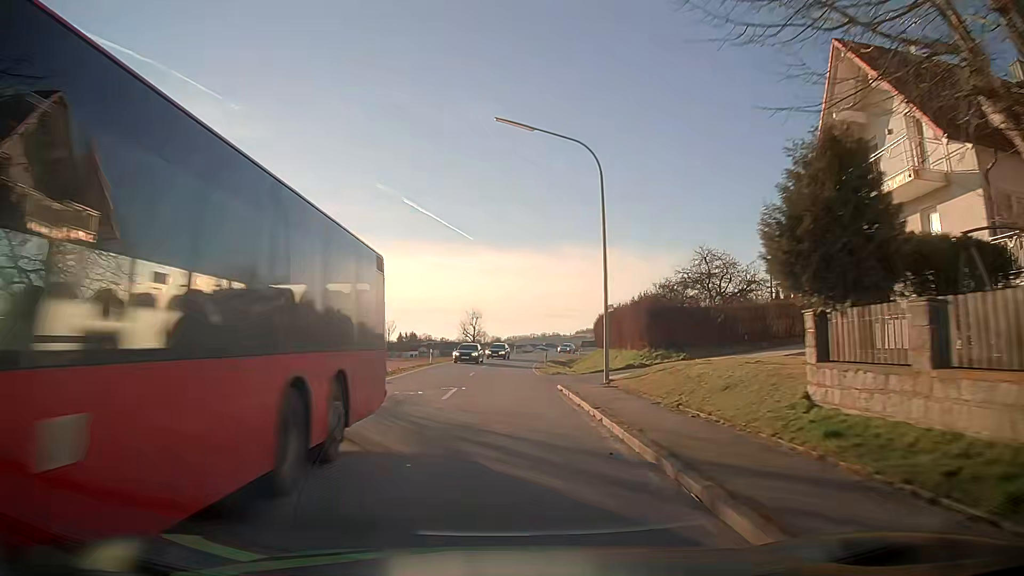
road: secondary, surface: asphalt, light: Day
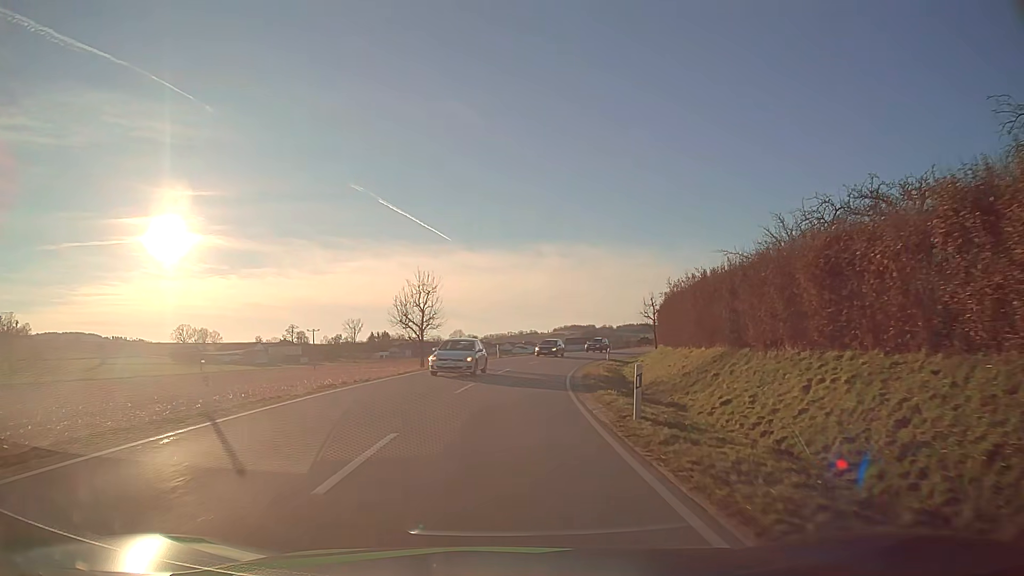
(-0.1, +36.3) m; +2°
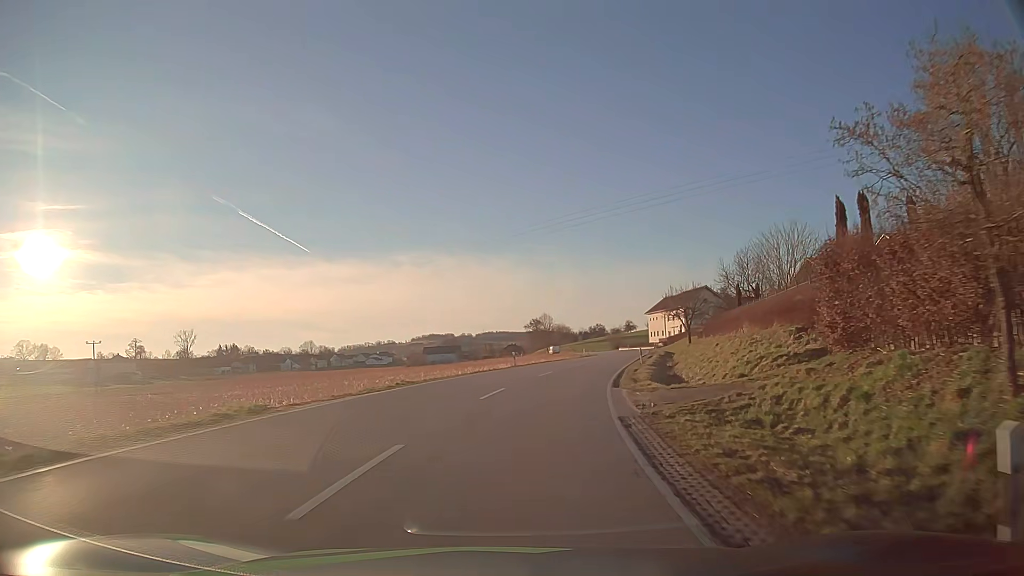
(+4.2, +48.1) m; +12°
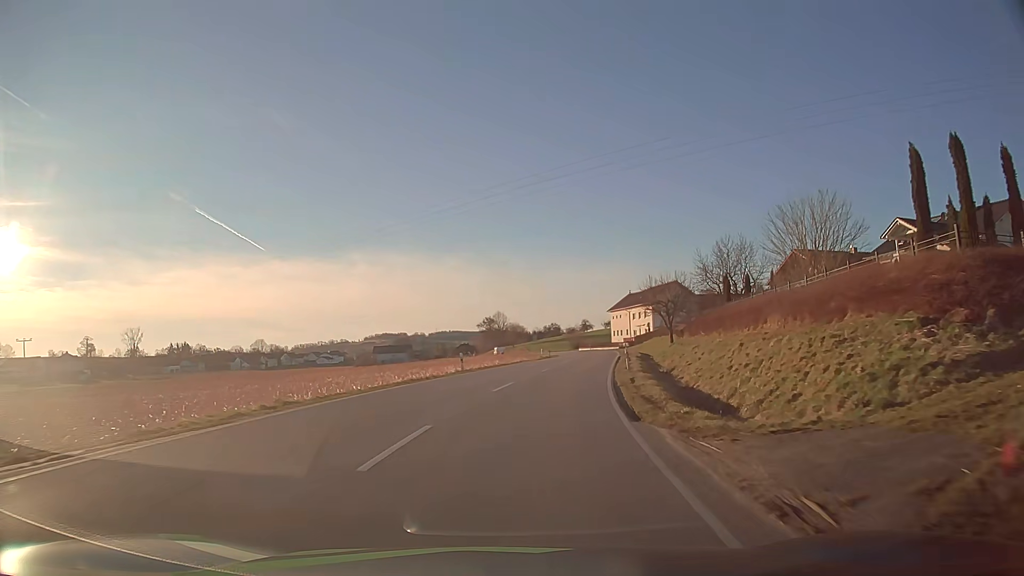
(+0.3, +10.0) m; +4°
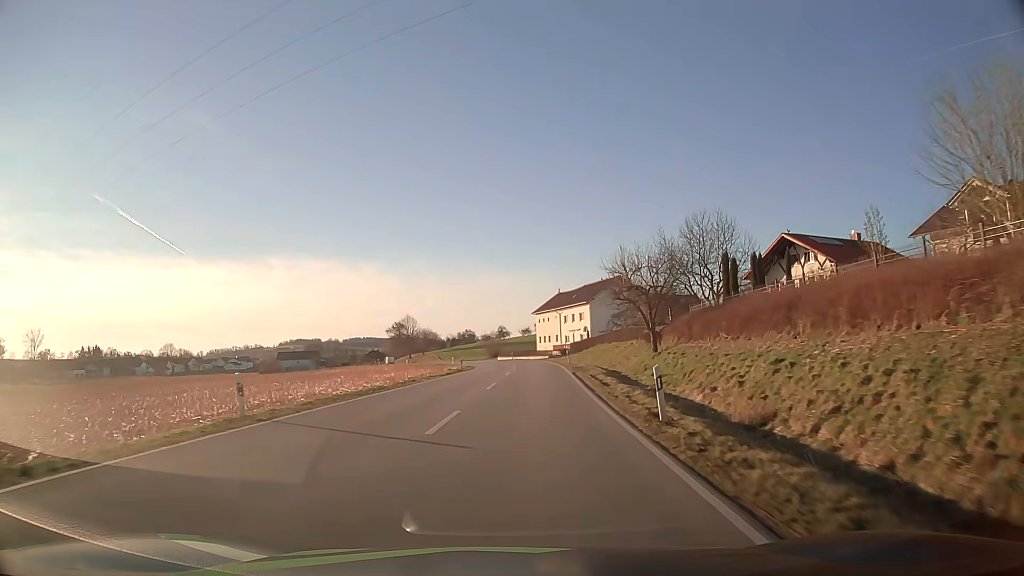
(+1.4, +20.4) m; +7°
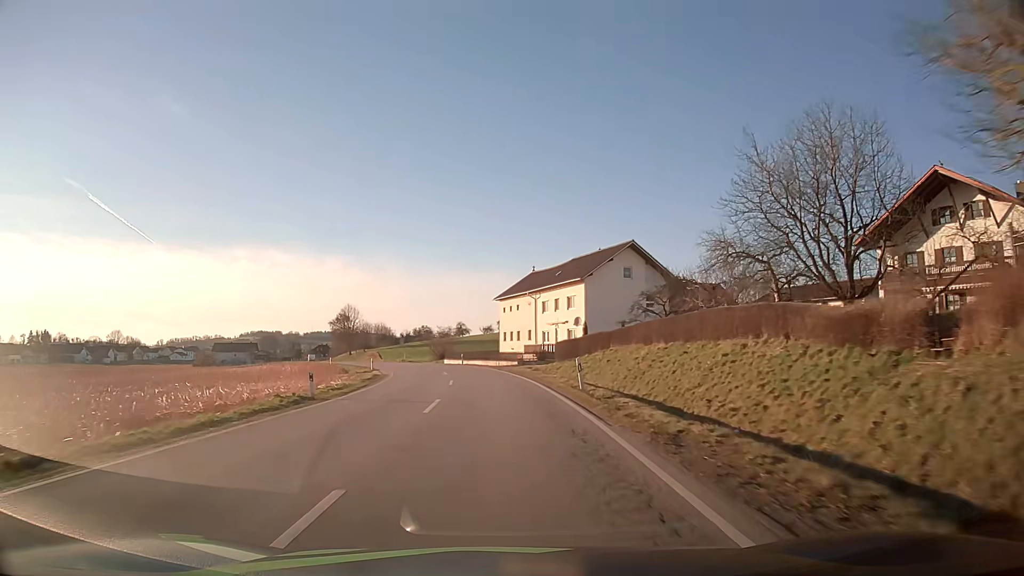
(+1.5, +31.9) m; +4°
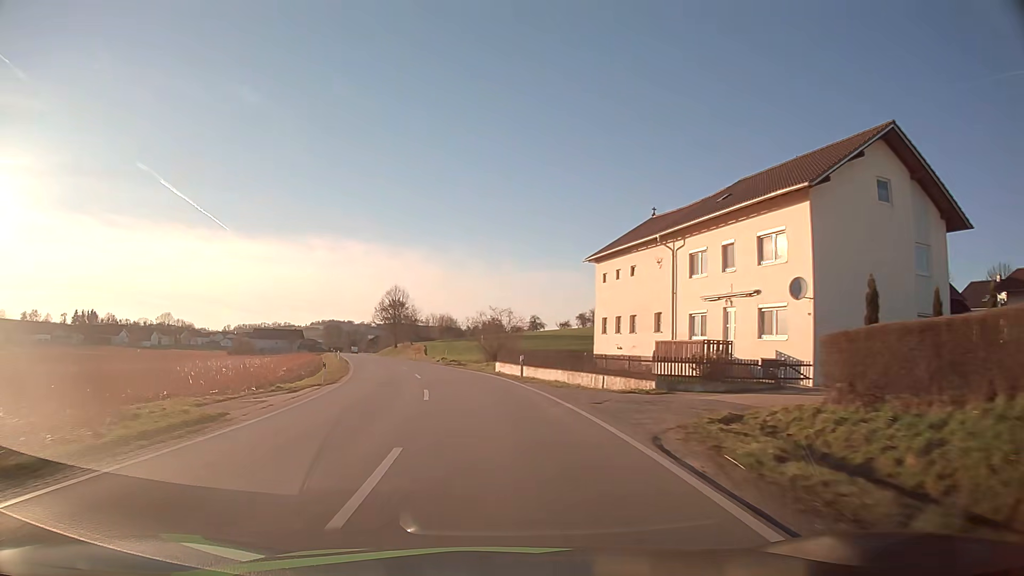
(-1.3, +33.4) m; -6°
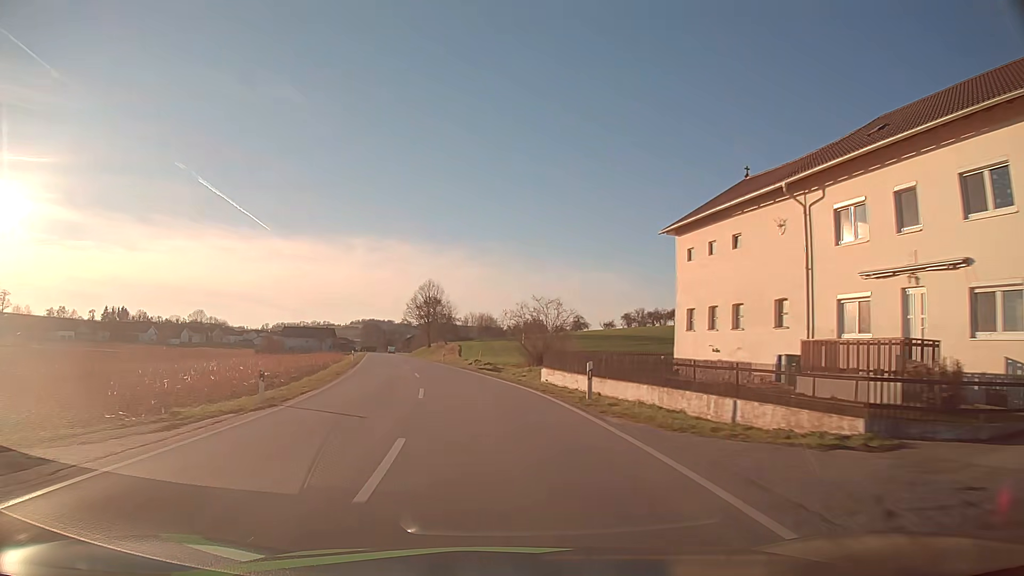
(-0.3, +11.4) m; -3°
(0, +10) (-1, +20) (-2, +30) (-4, +40) (-6, +50) (-8, +59) (-10, +69) (-12, +79) (-14, +89) (-16, +99) m
